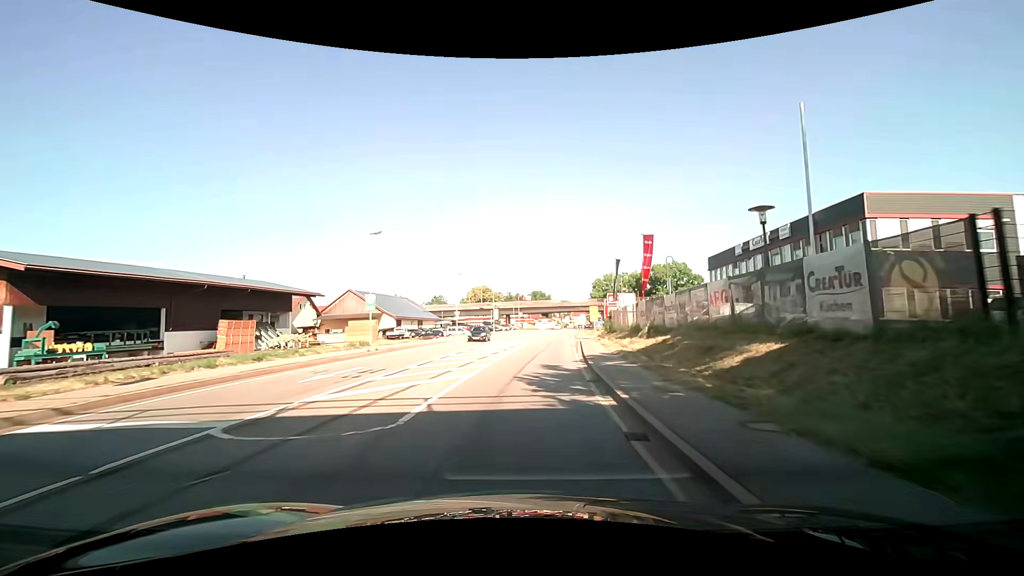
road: primary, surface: asphalt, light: Day
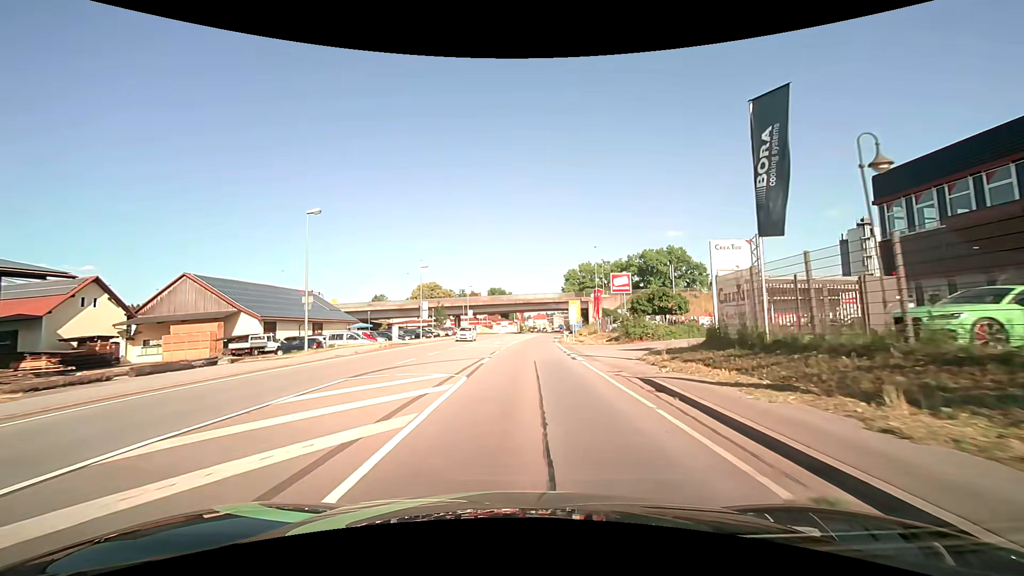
(+3.2, +34.9) m; +8°
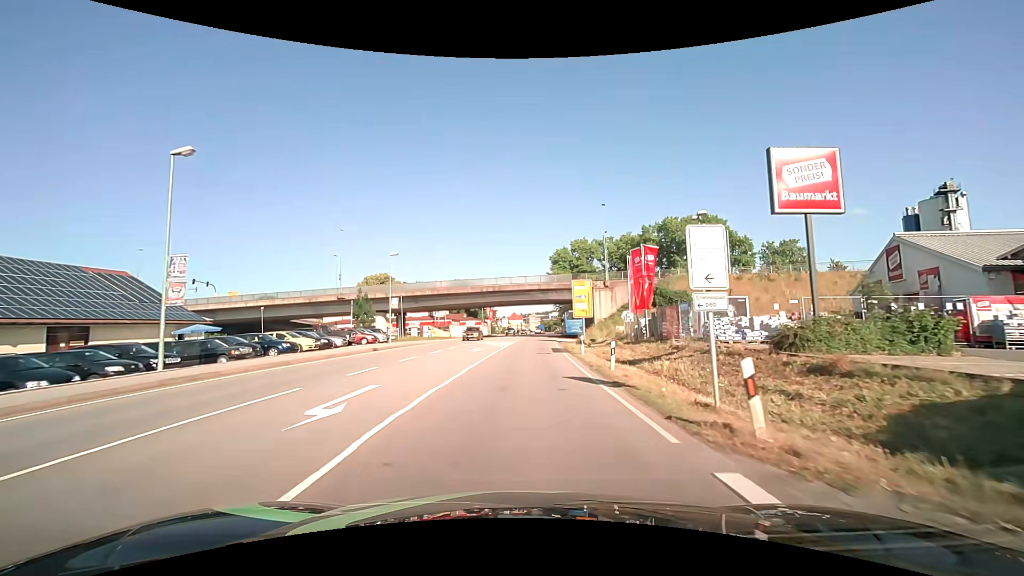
(+0.9, +35.7) m; +3°
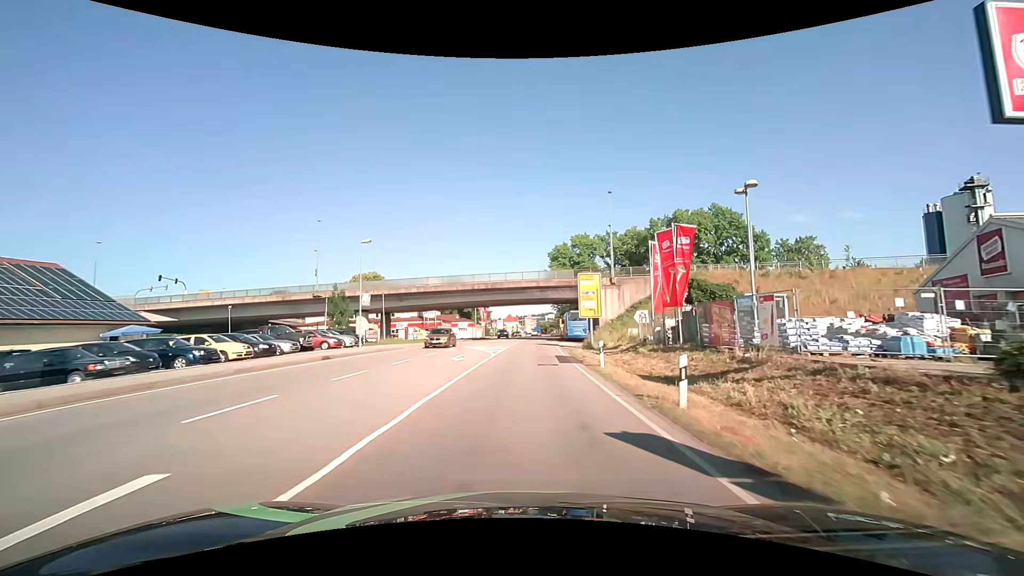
(0.0, +7.2) m; 0°
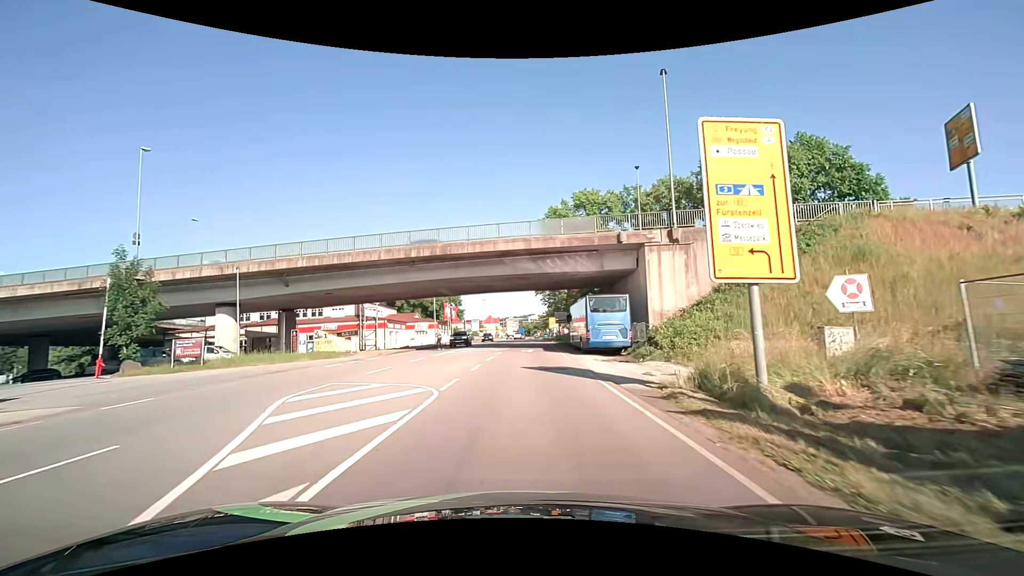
(+0.6, +28.2) m; +2°
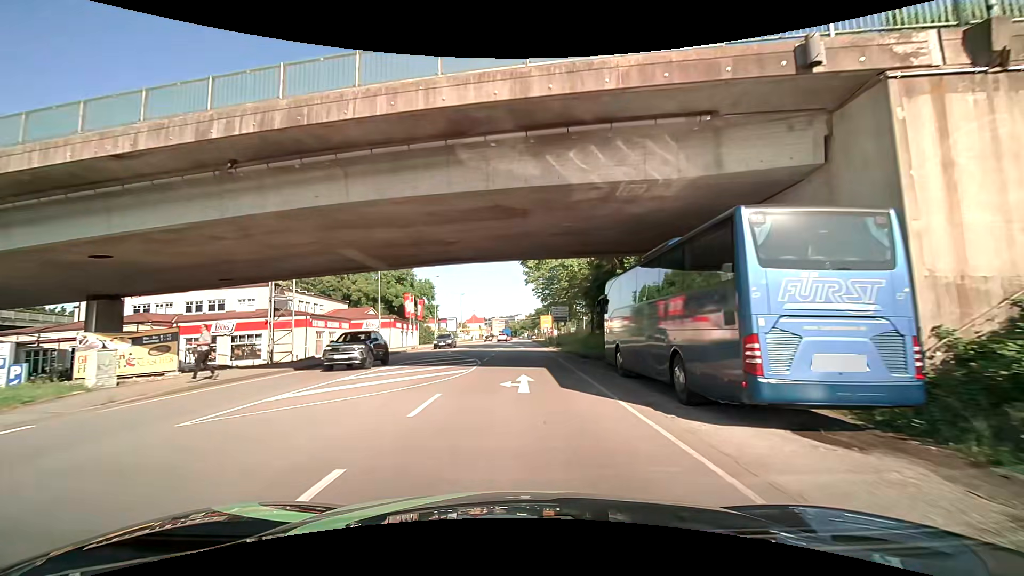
(+0.3, +20.7) m; +1°
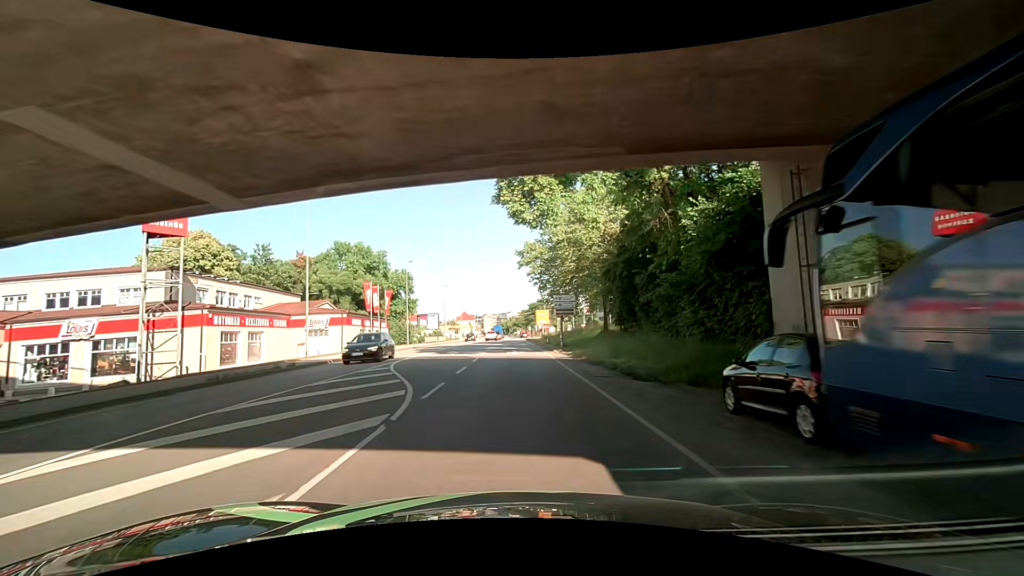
(+0.1, +14.0) m; +1°
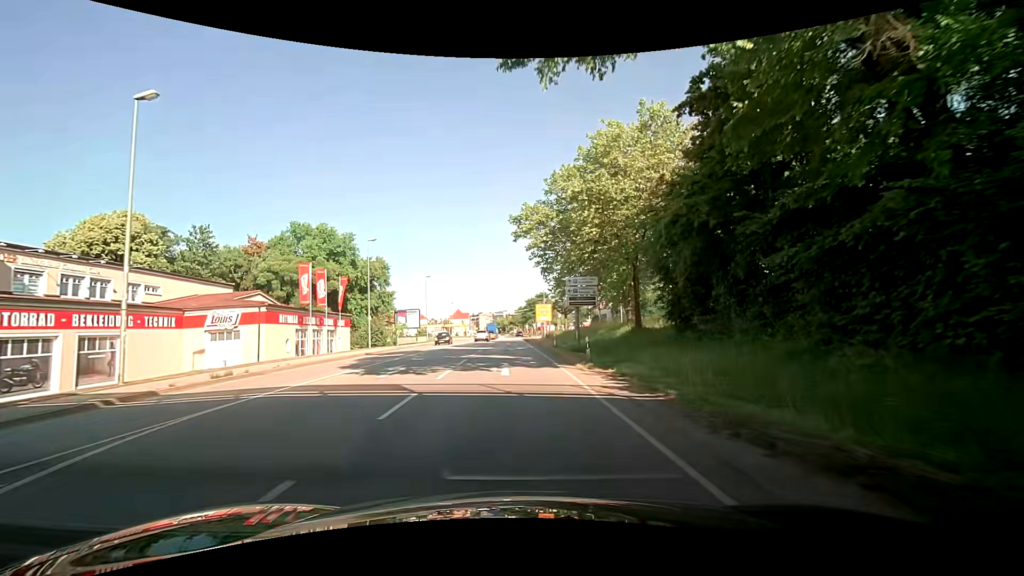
(-0.8, +14.2) m; -2°
(0, +10) (0, +20) (+1, +30) (+1, +40) (+1, +50) (+1, +60) (+1, +70) (+1, +80) (+2, +90) (+2, +100) m
